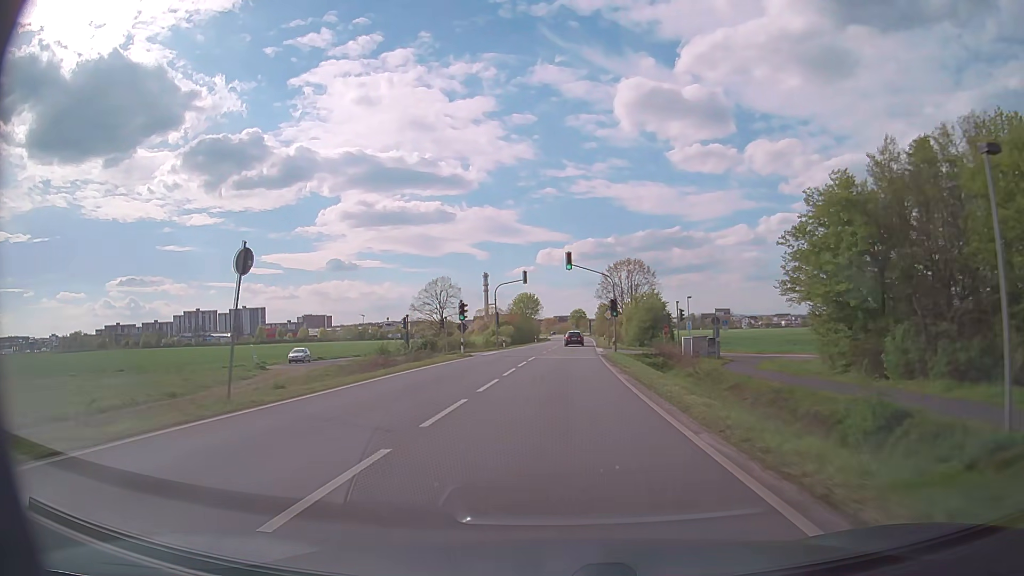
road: primary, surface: asphalt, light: Day
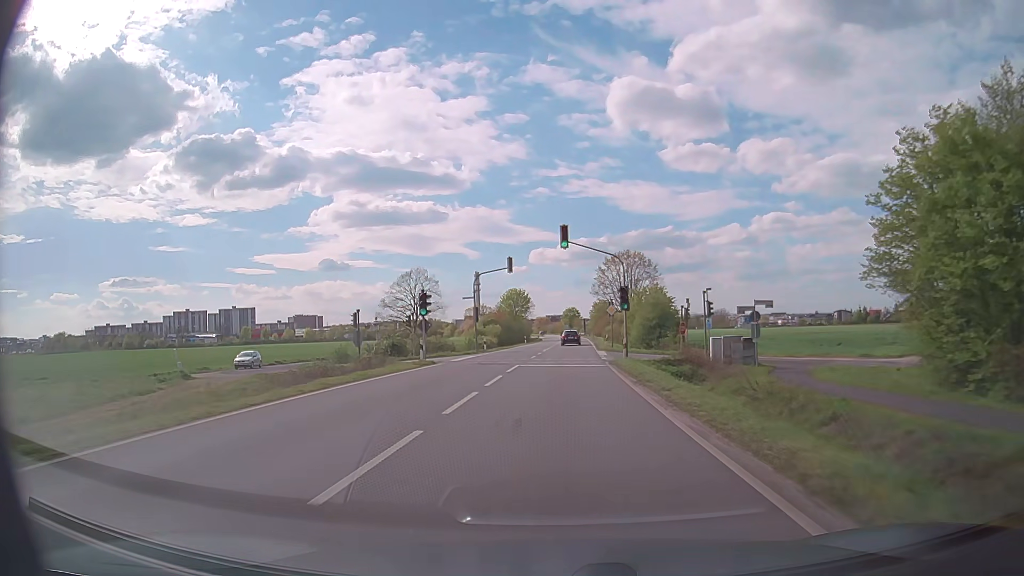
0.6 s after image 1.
(0.0, +10.6) m; +1°
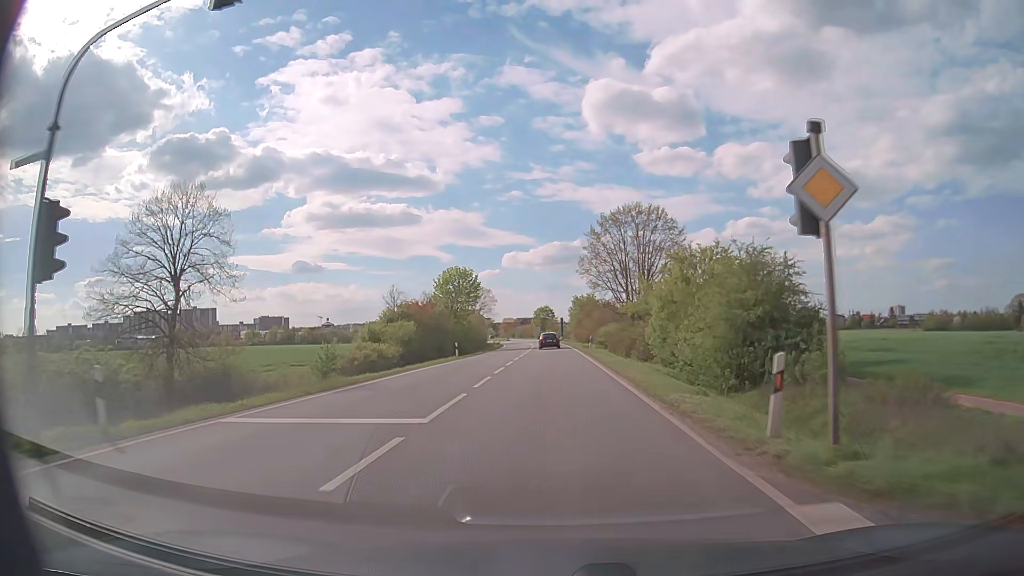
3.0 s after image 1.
(+0.9, +42.3) m; +2°
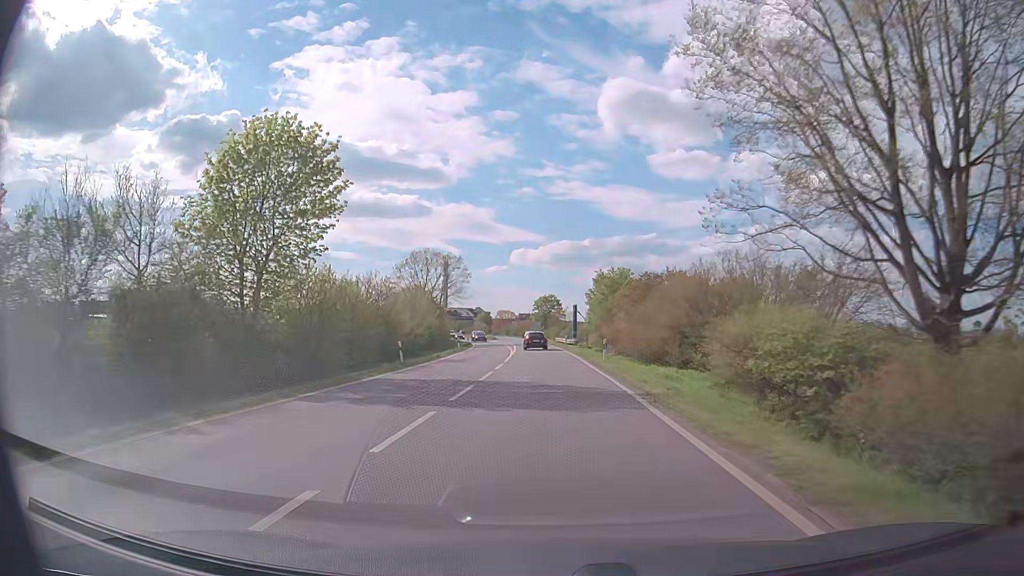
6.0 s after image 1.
(-0.2, +52.0) m; -1°
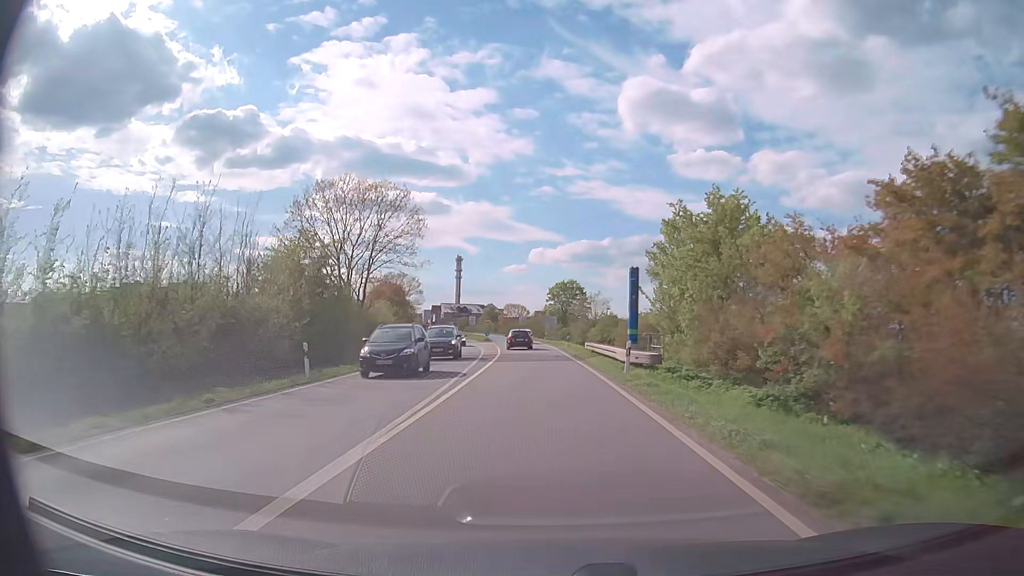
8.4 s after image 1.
(-0.4, +40.5) m; -2°
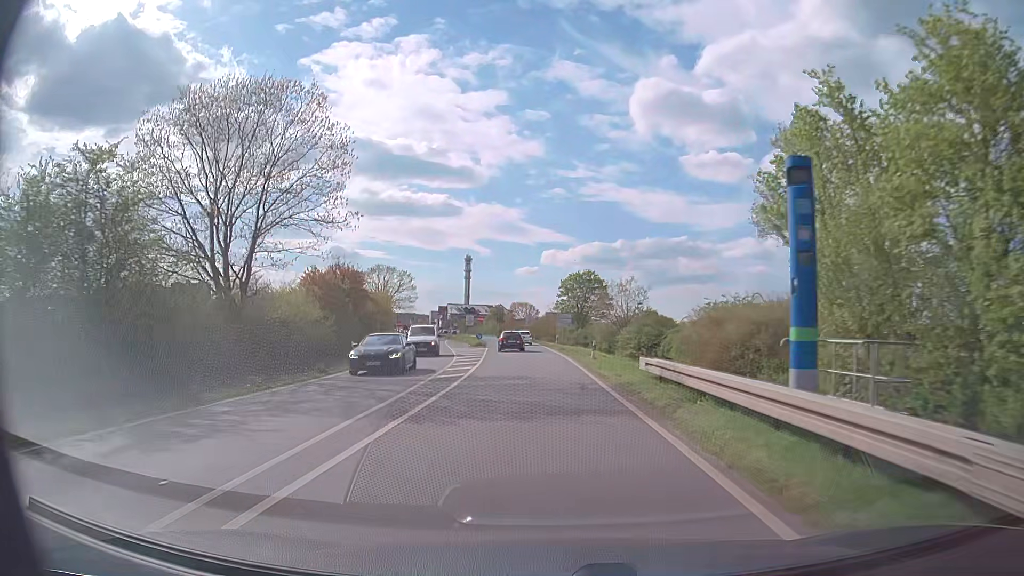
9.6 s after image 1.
(-0.1, +19.9) m; -1°
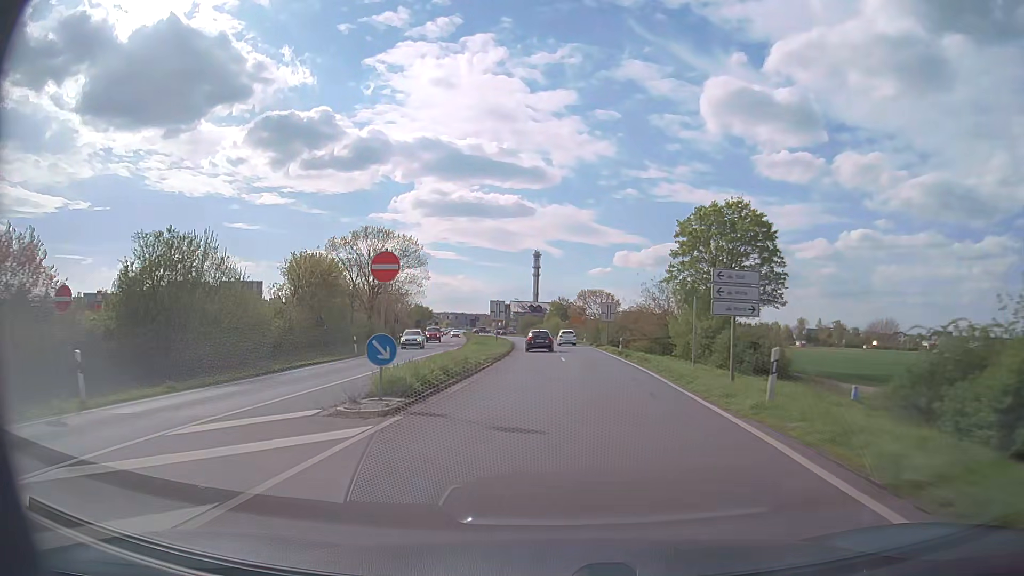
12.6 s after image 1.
(-1.9, +48.5) m; -6°
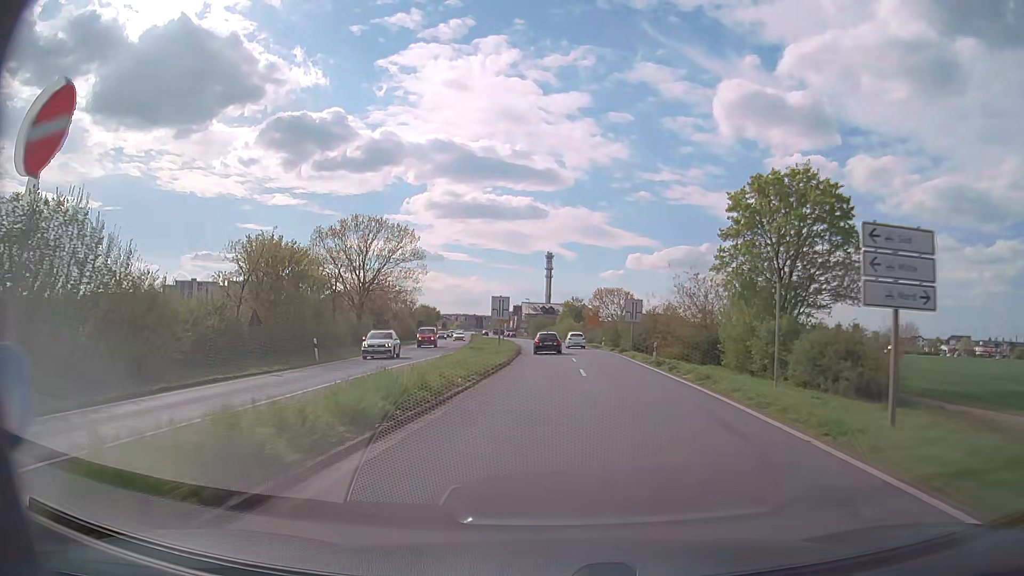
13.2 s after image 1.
(-0.1, +9.5) m; -1°
(0, +10) (0, +20) (0, +30) (0, +40) (-1, +50) (-1, +60) (-2, +70) (-3, +80) (-4, +90) (-5, +100) m
